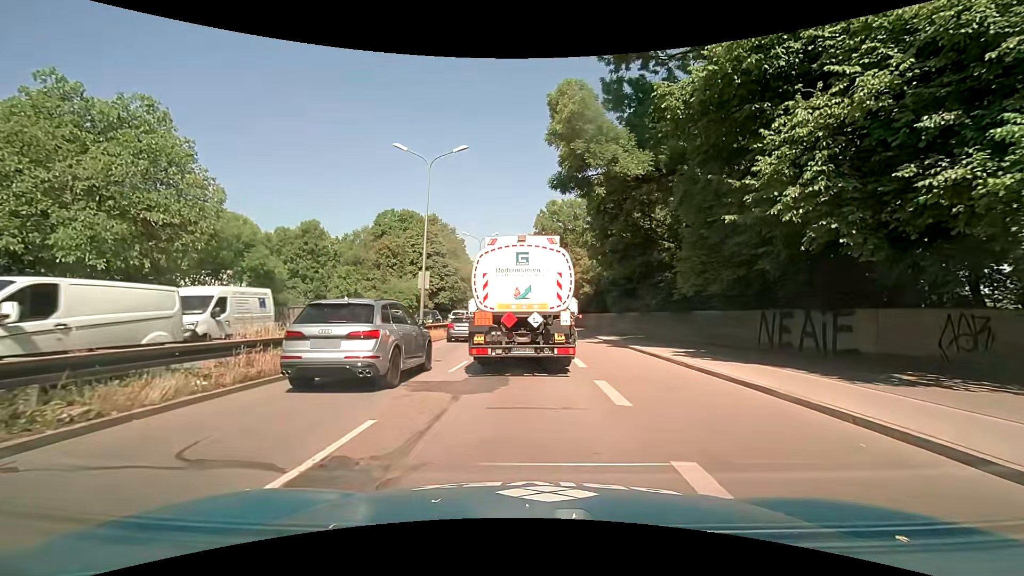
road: trunk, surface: asphalt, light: Day
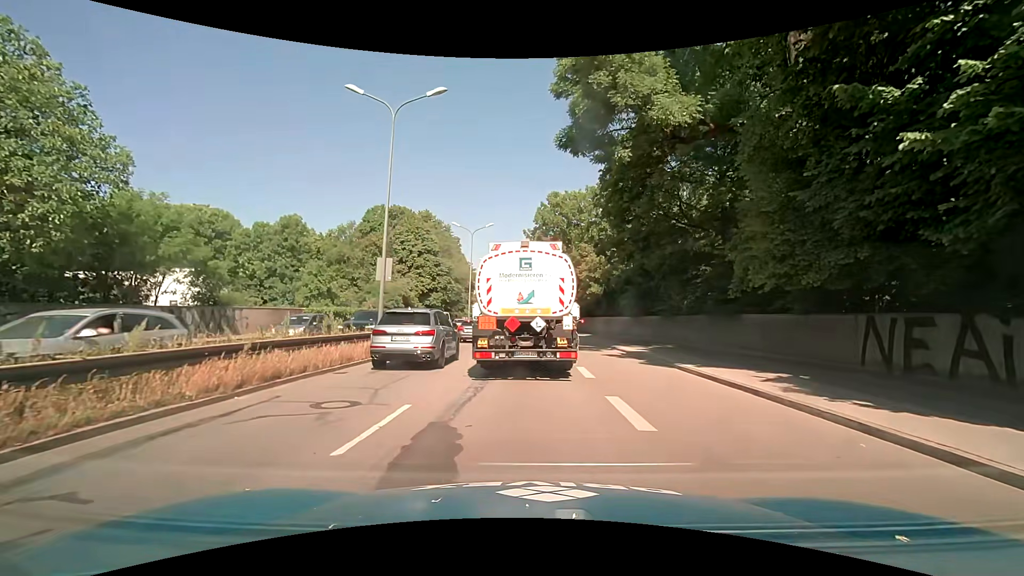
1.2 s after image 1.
(0.0, +7.4) m; 0°
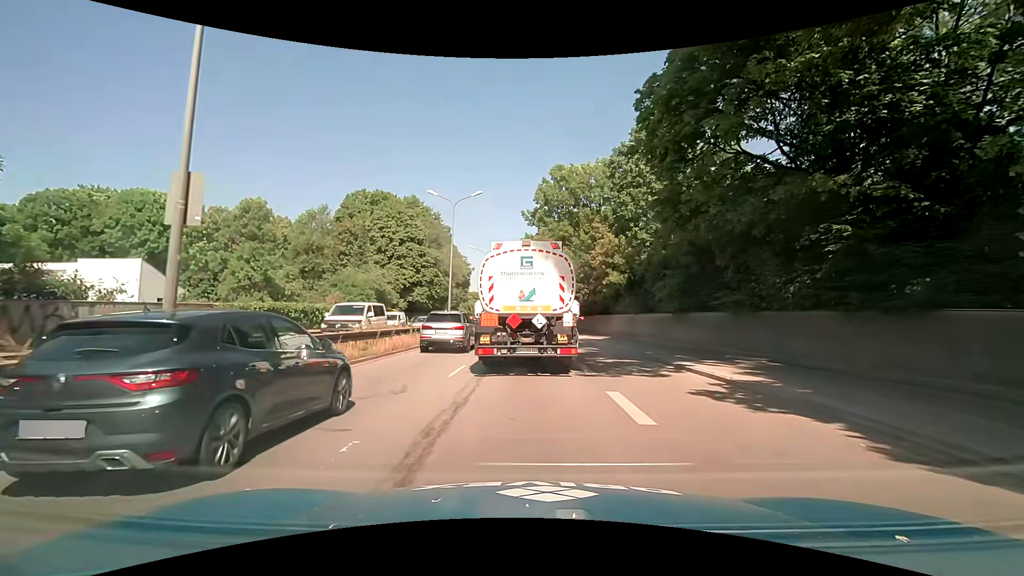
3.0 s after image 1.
(0.0, +11.6) m; 0°
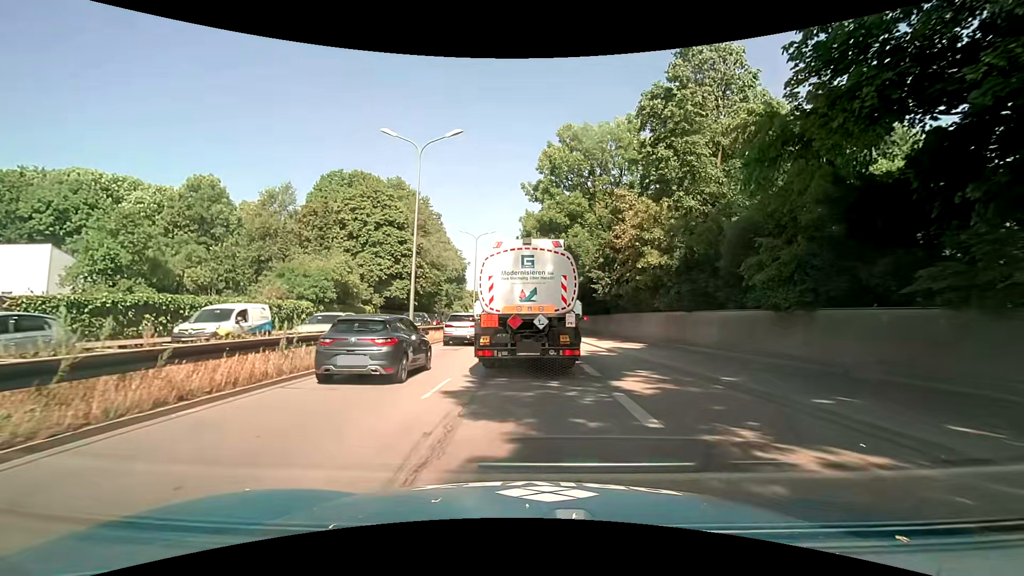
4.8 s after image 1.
(0.0, +12.1) m; 0°
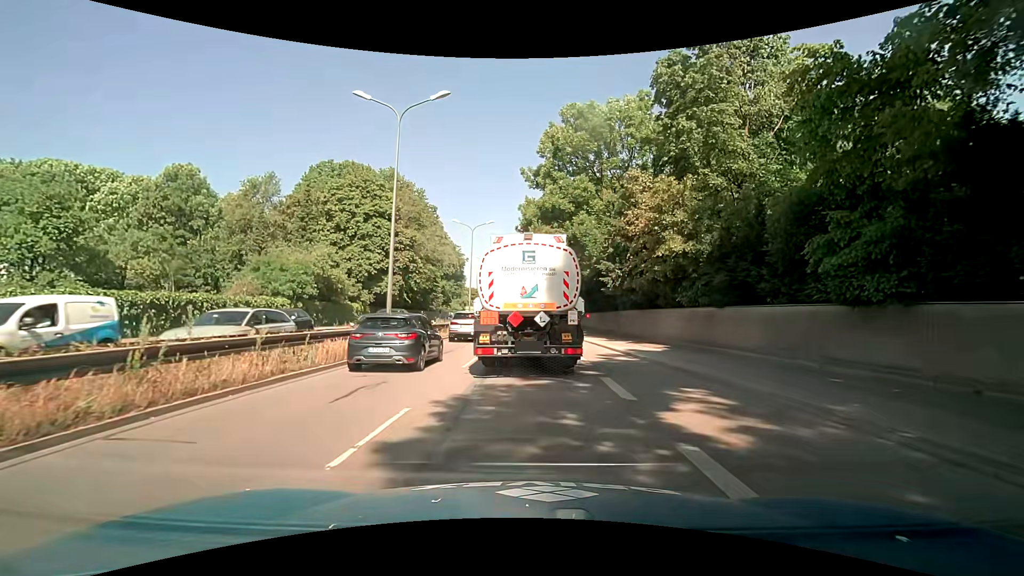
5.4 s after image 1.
(0.0, +4.1) m; -1°
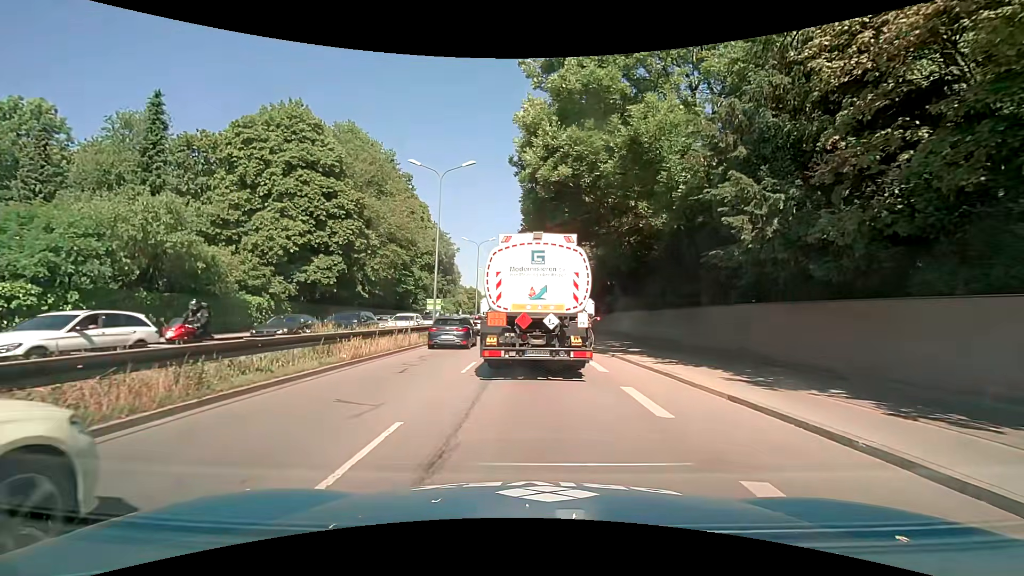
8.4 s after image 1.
(+0.3, +19.0) m; +1°
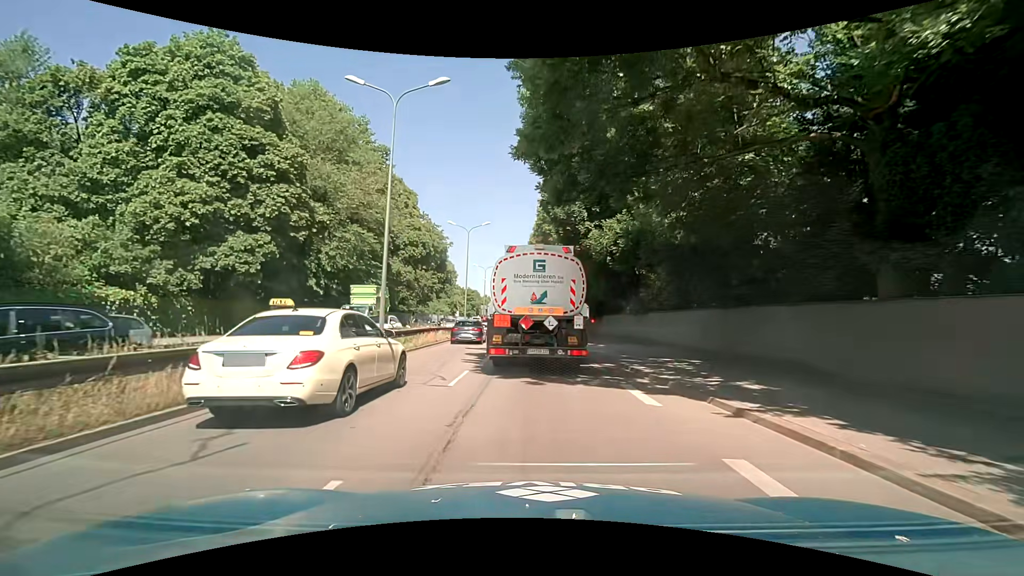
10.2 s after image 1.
(-0.1, +11.2) m; 0°
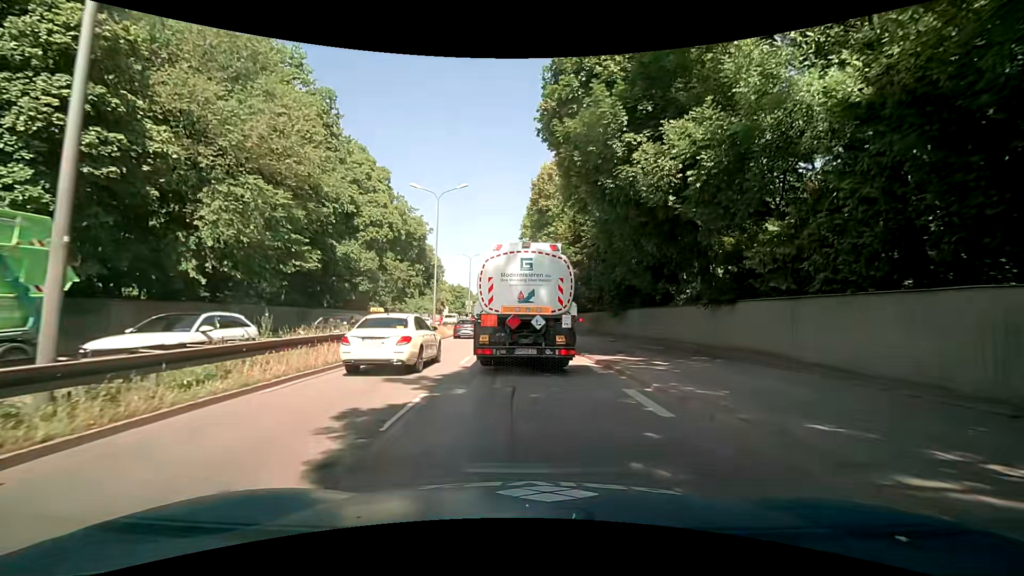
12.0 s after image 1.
(+0.1, +13.3) m; +1°
(0, +10) (0, +20) (-1, +30) (-1, +40) (-2, +50) (-2, +60) (-3, +70) (-3, +80) (-4, +90) (-4, +100) m
